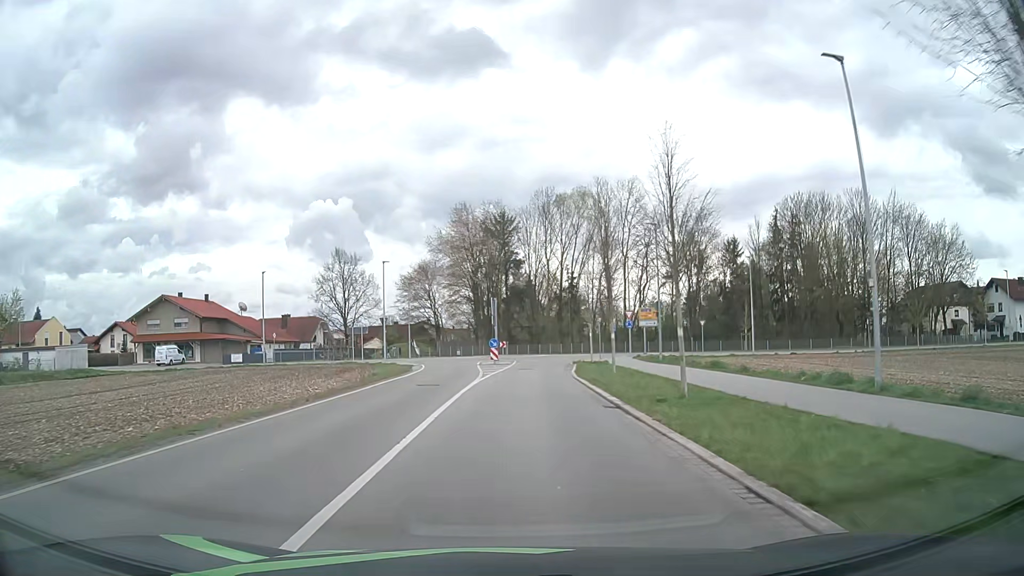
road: unclassified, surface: asphalt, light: Day
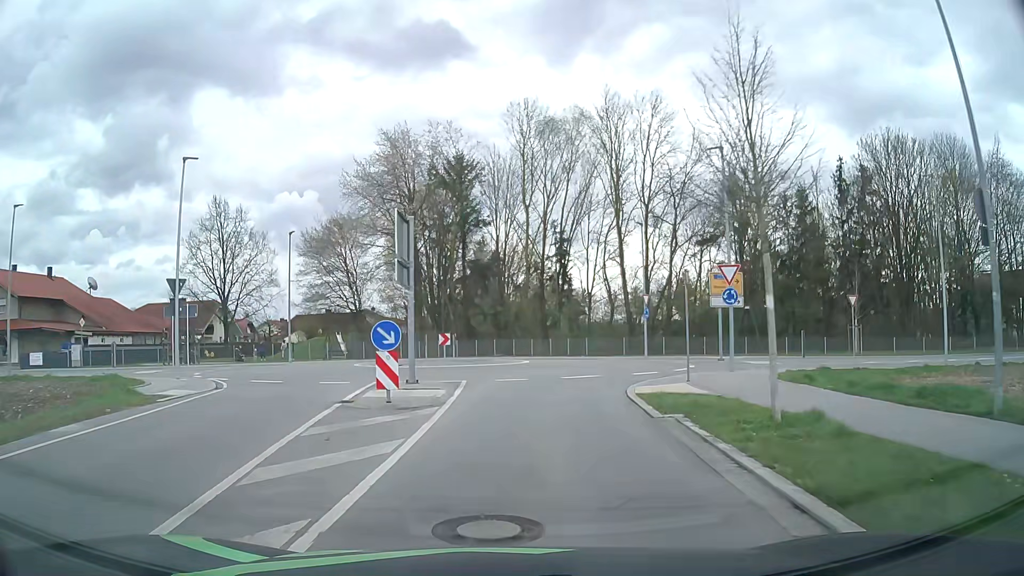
(+0.8, +30.3) m; +4°
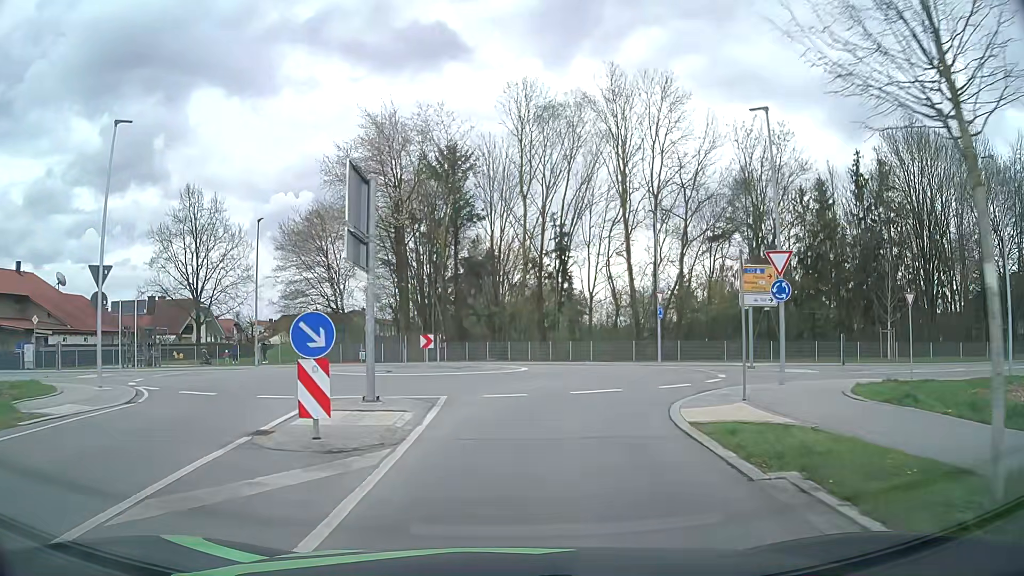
(0.0, +4.8) m; 0°
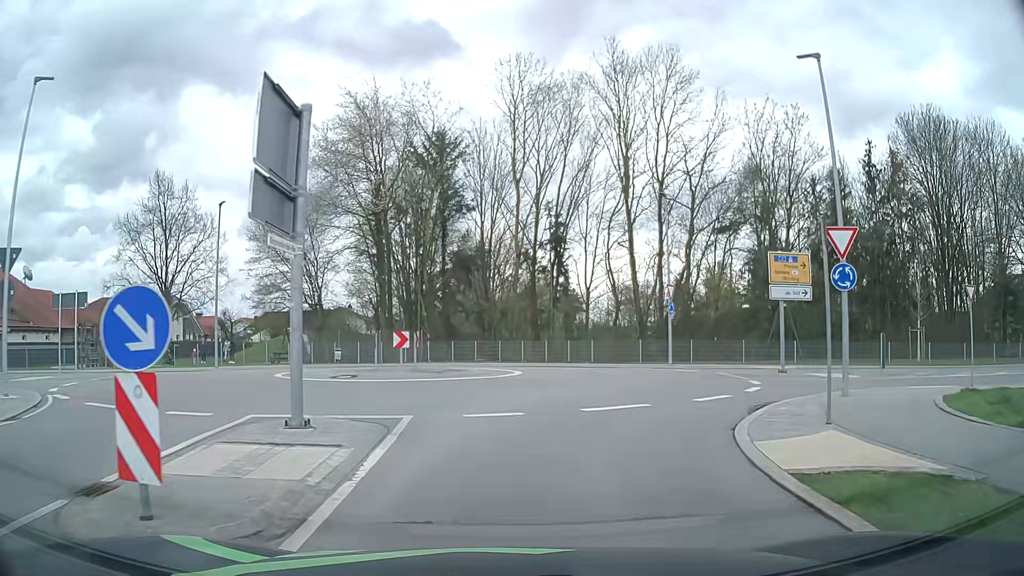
(0.0, +4.1) m; +1°
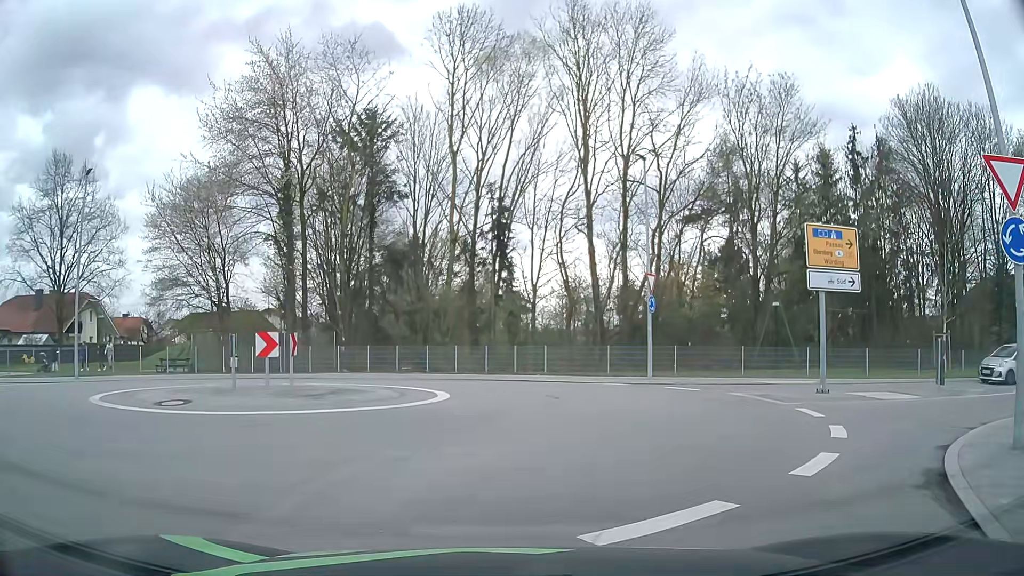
(+0.2, +7.1) m; +5°
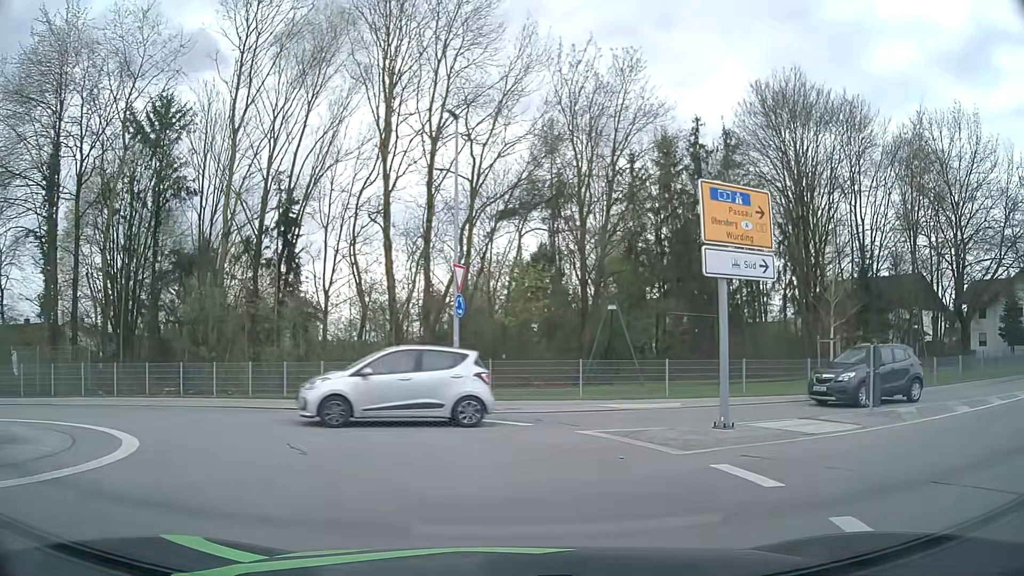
(+0.7, +6.1) m; +16°
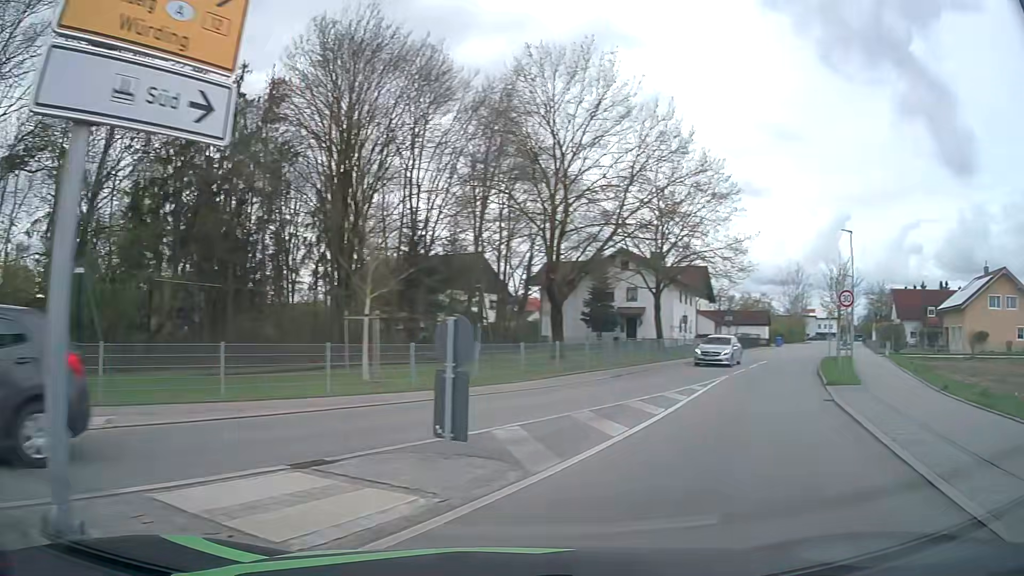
(+2.4, +7.5) m; +37°
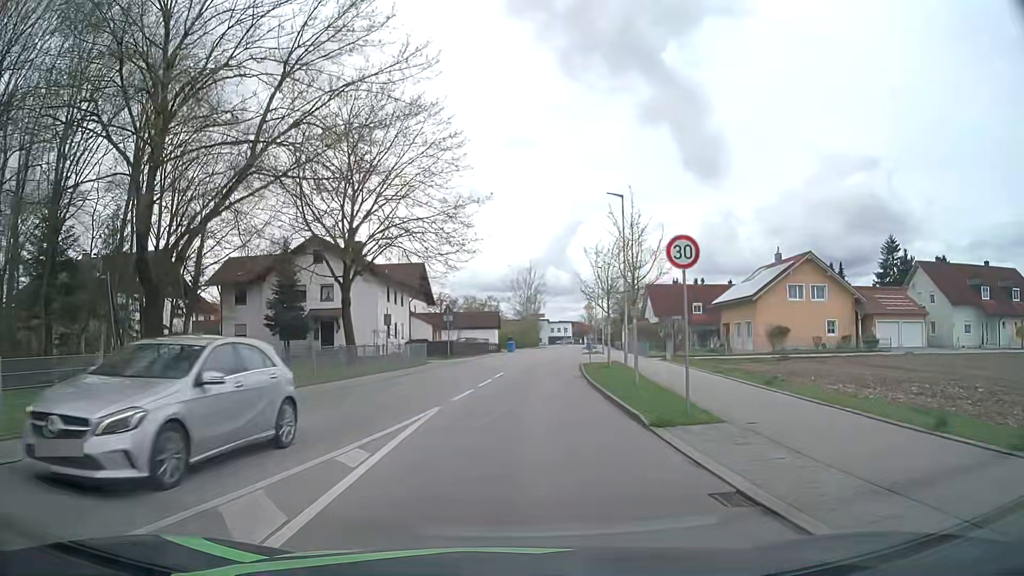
(+4.0, +11.4) m; +27°
(0, +10) (0, +20) (+1, +30) (+2, +40) (+3, +50) (+4, +60) (+5, +70) (+6, +80) (+7, +90) (+9, +100) m
